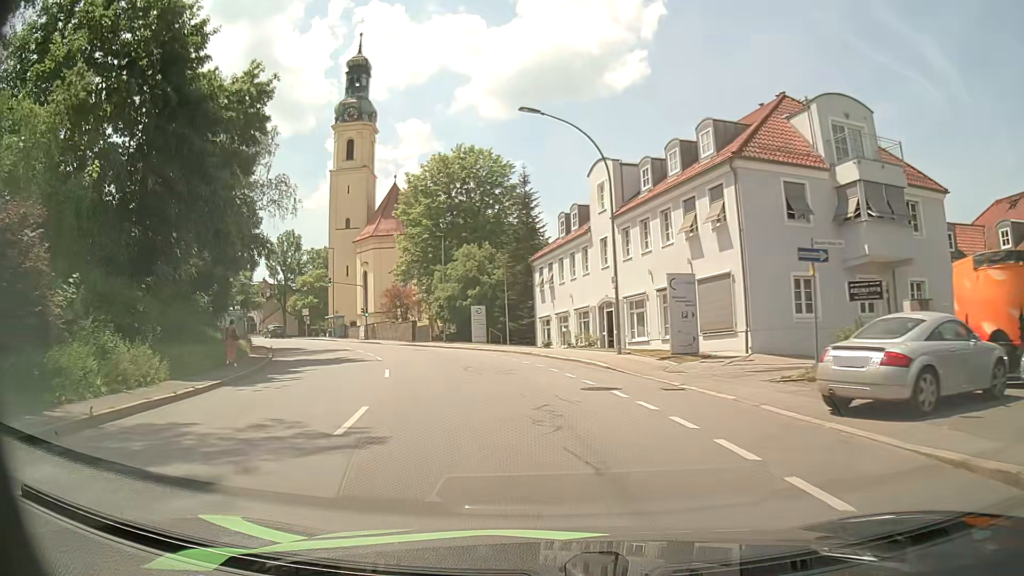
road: tertiary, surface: asphalt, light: Day
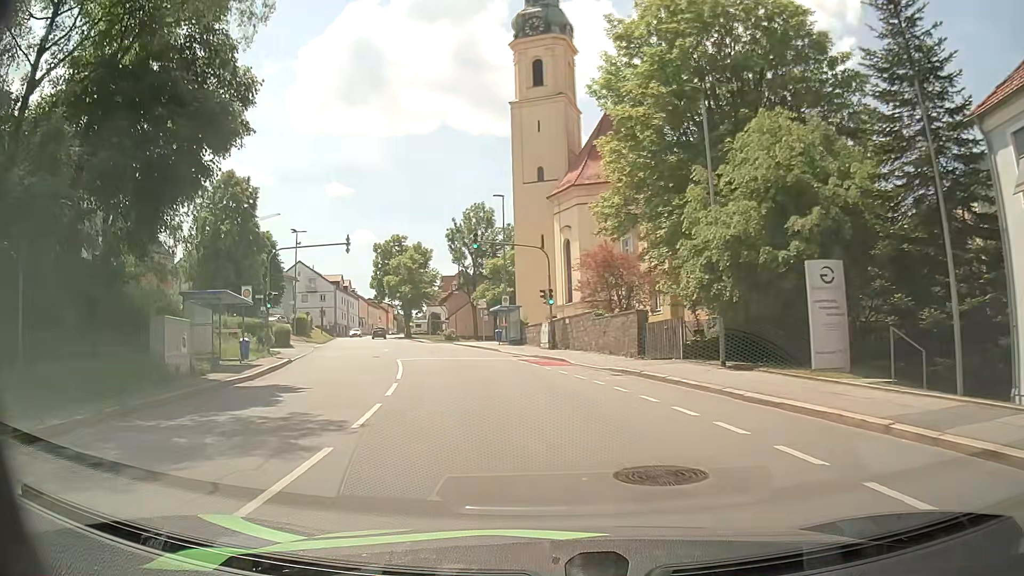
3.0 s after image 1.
(-5.7, +31.2) m; -19°
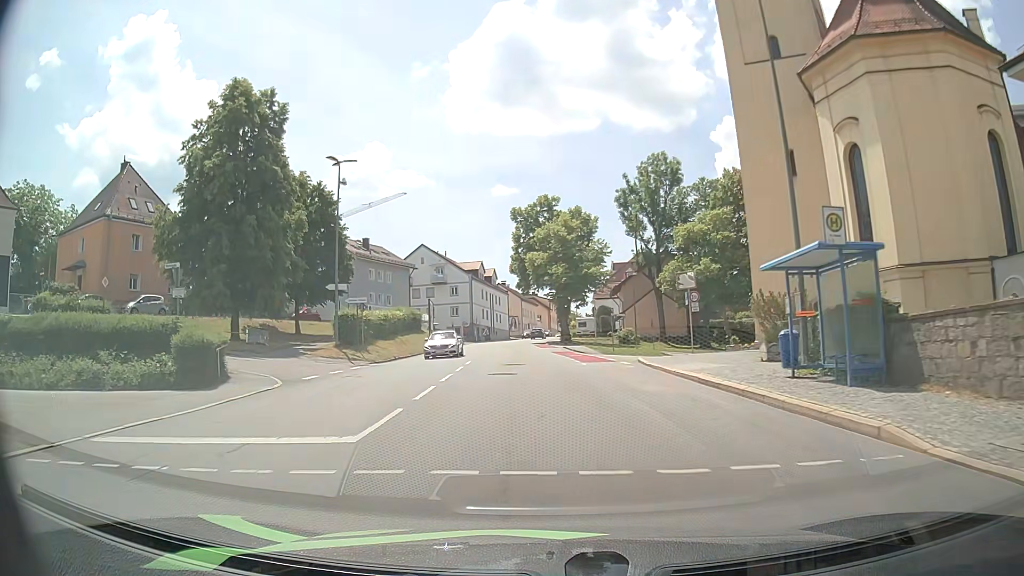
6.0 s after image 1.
(-4.8, +30.6) m; -15°
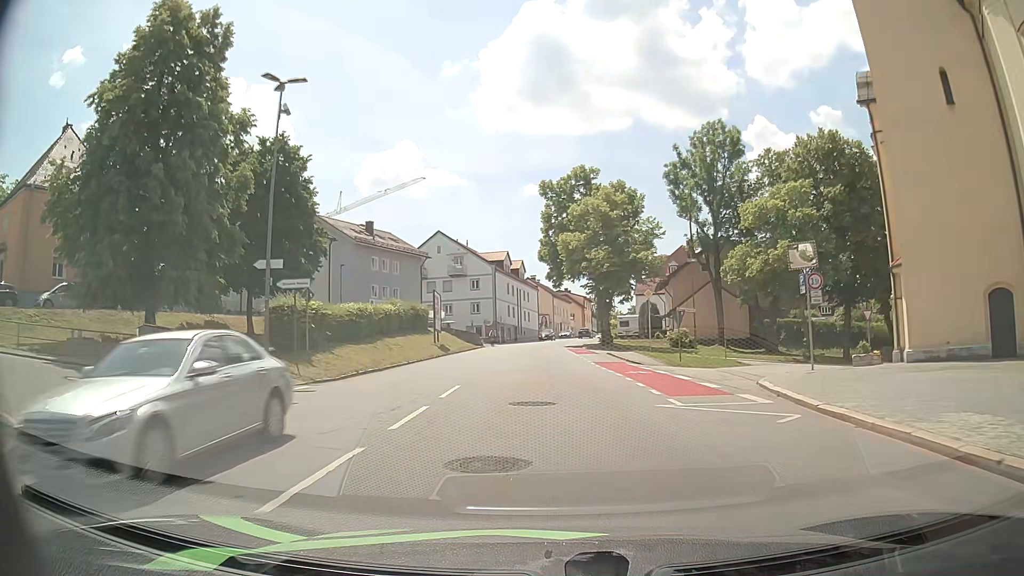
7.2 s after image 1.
(-0.3, +13.0) m; -3°
